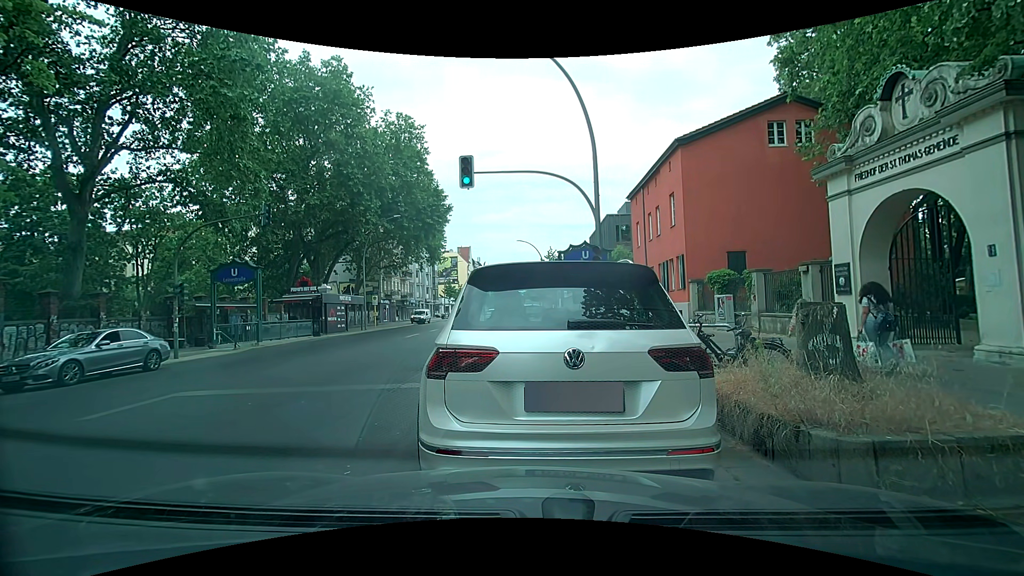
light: Day
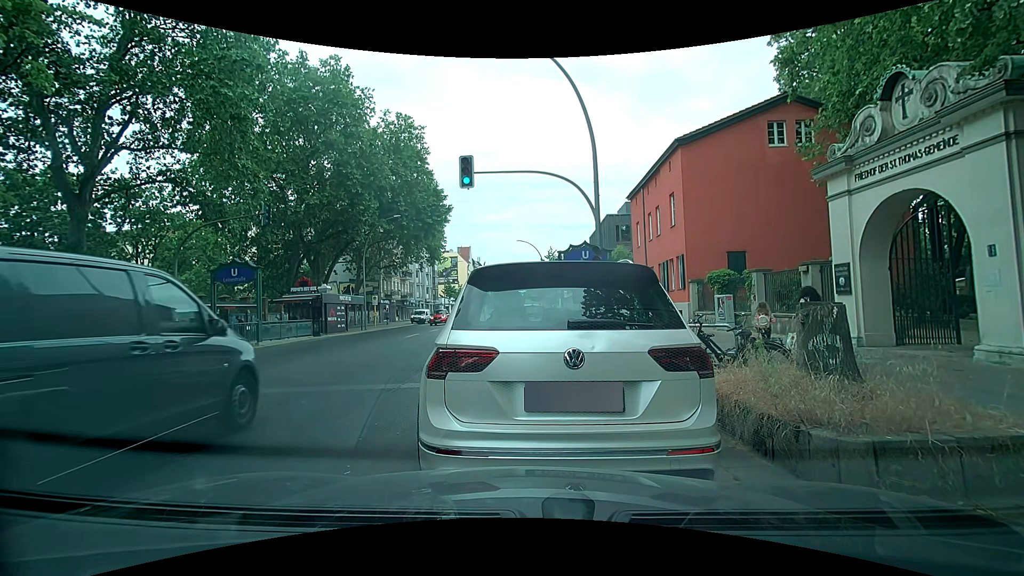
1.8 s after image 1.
(0.0, 0.0) m; 0°
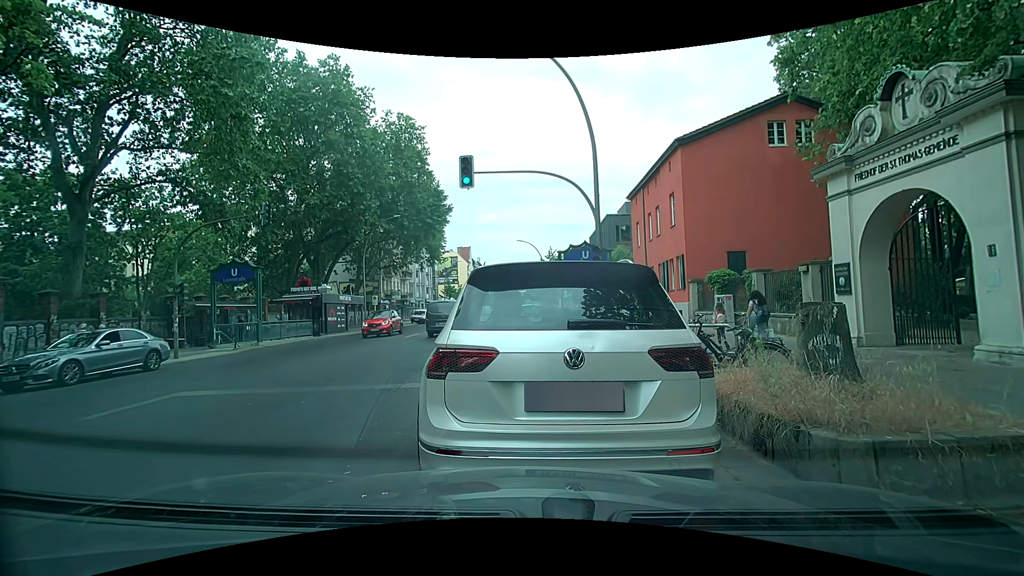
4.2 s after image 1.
(0.0, 0.0) m; 0°
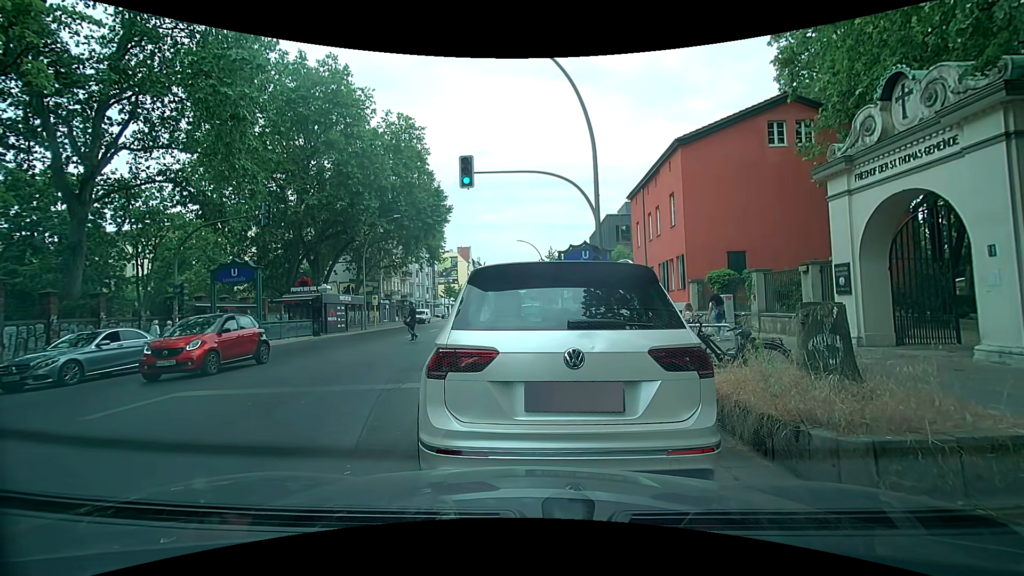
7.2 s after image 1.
(0.0, 0.0) m; 0°
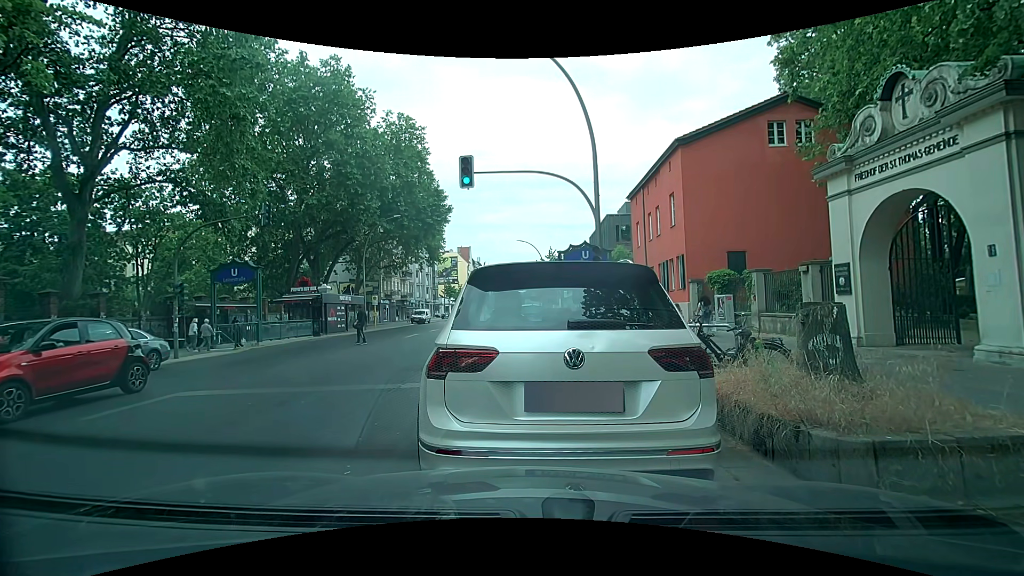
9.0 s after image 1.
(0.0, 0.0) m; 0°
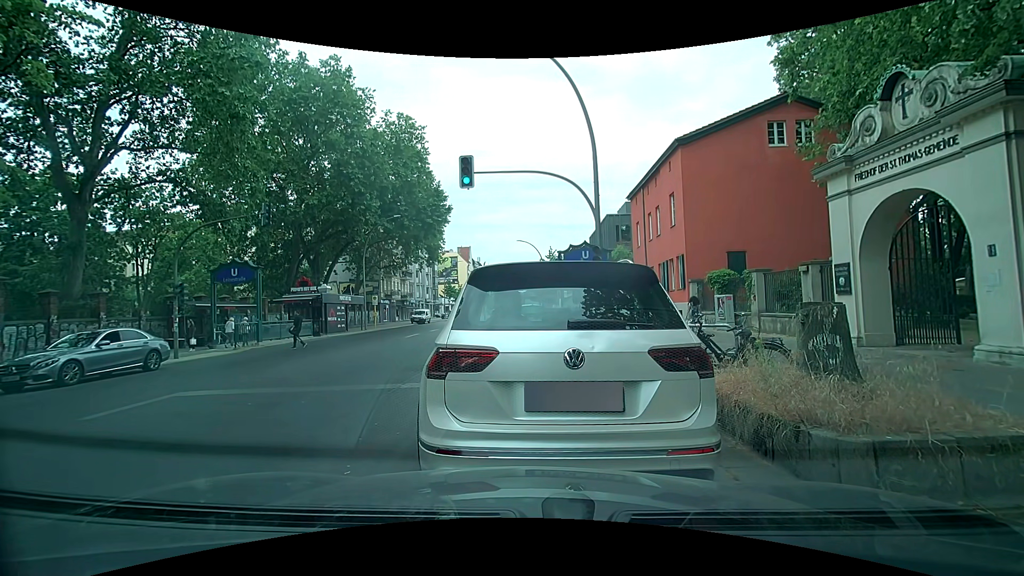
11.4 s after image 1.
(0.0, 0.0) m; 0°
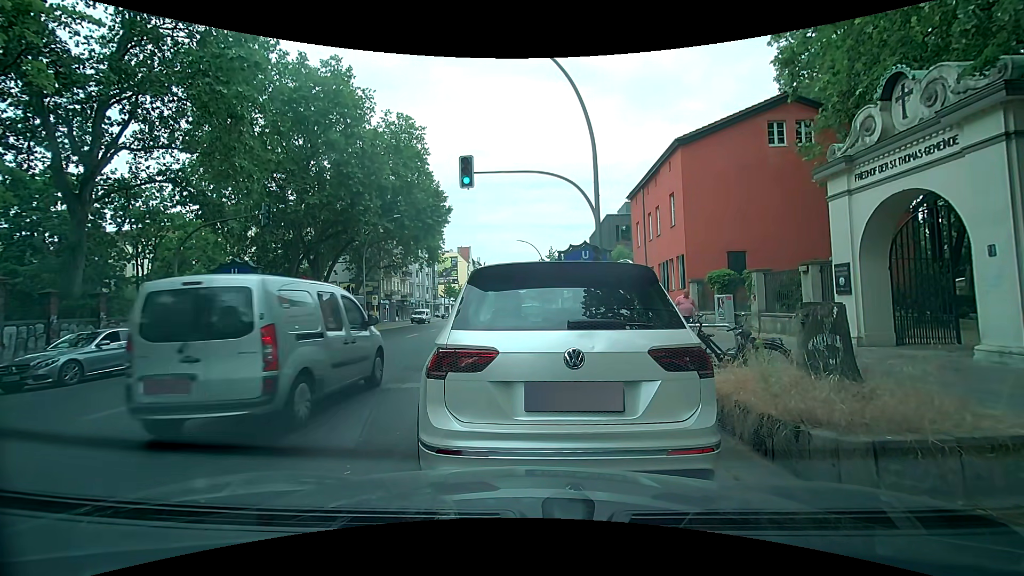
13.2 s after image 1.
(0.0, 0.0) m; 0°
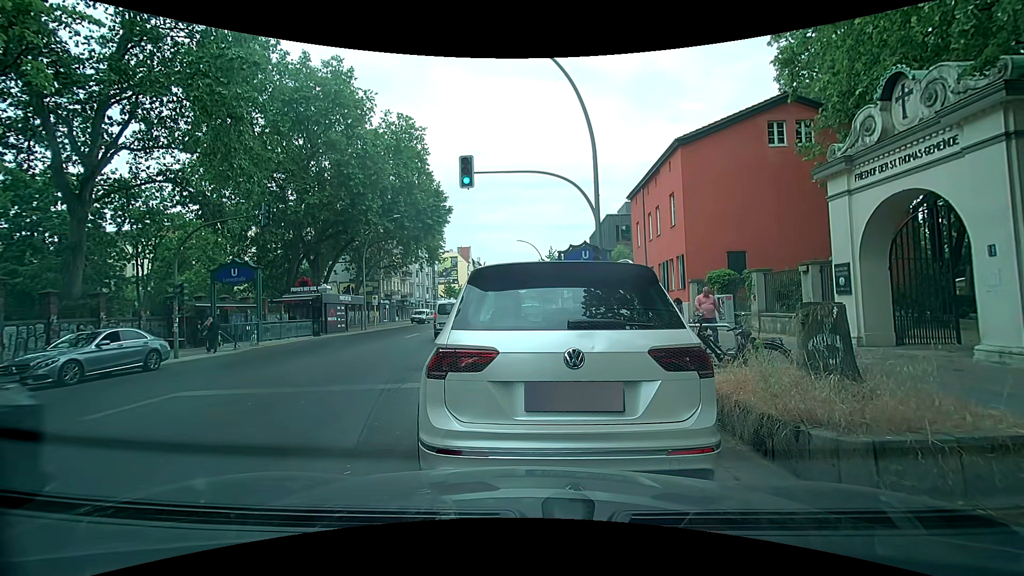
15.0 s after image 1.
(0.0, 0.0) m; 0°
